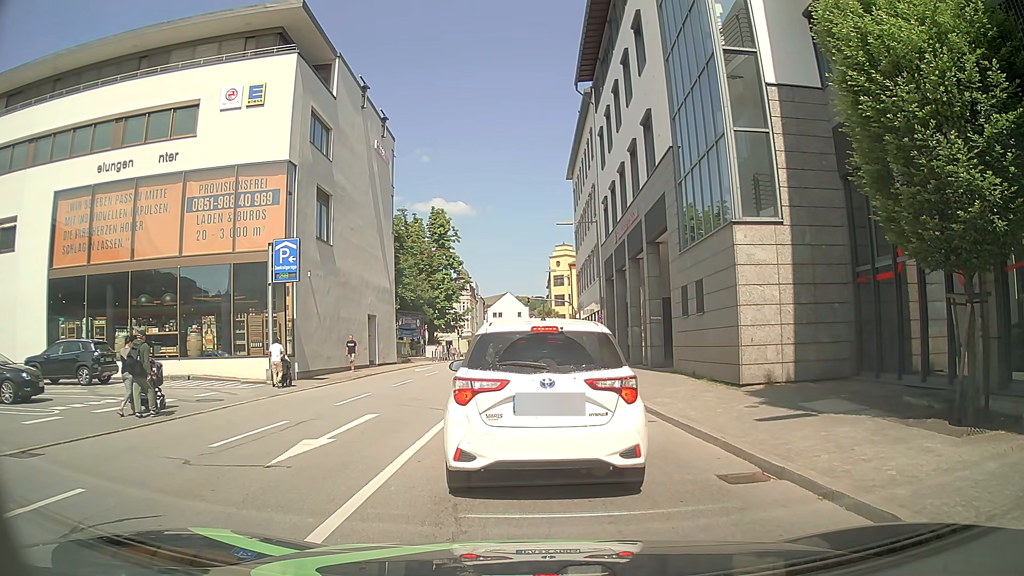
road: primary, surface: asphalt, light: Day
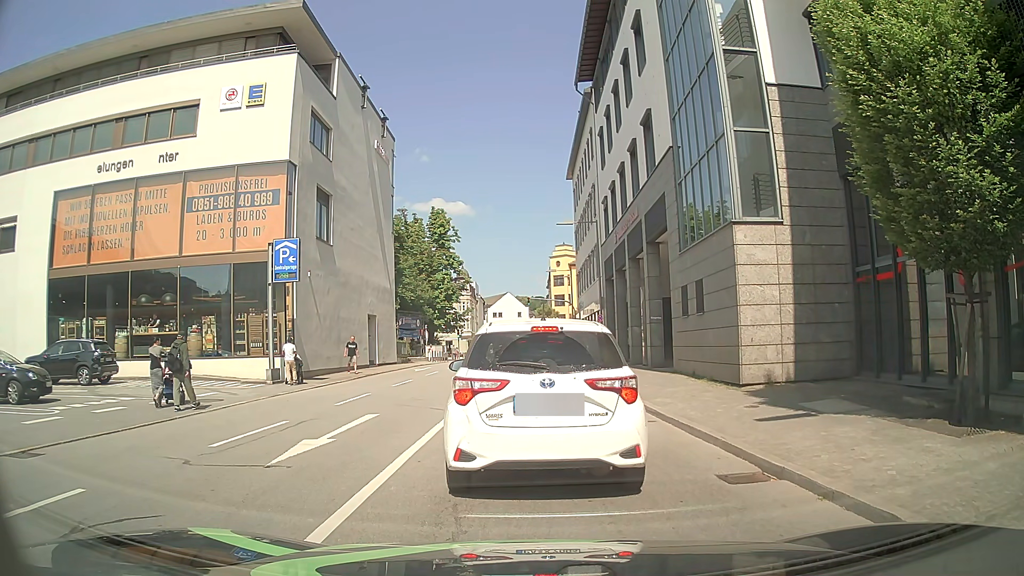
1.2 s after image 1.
(0.0, 0.0) m; 0°
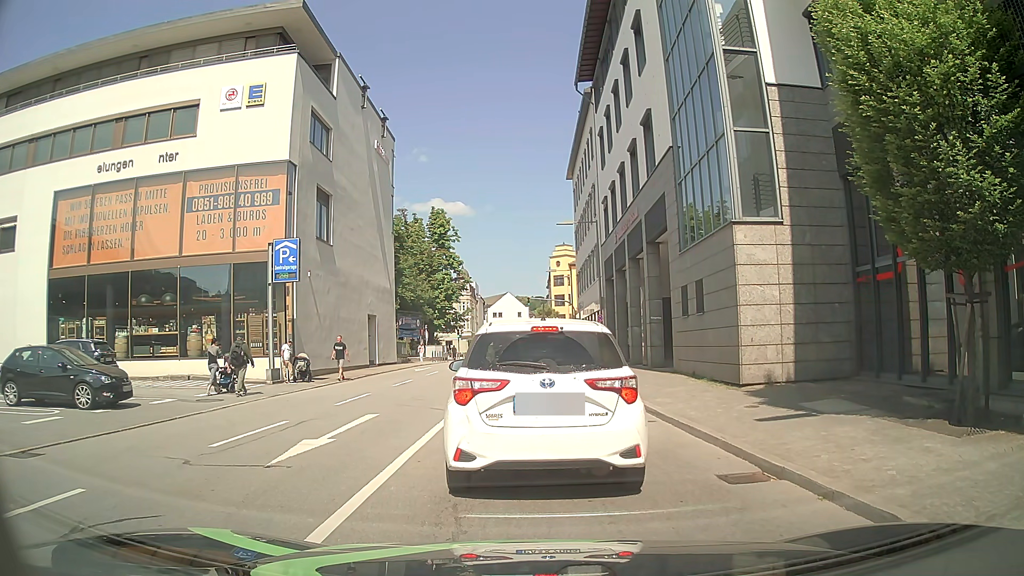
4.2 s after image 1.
(0.0, 0.0) m; 0°
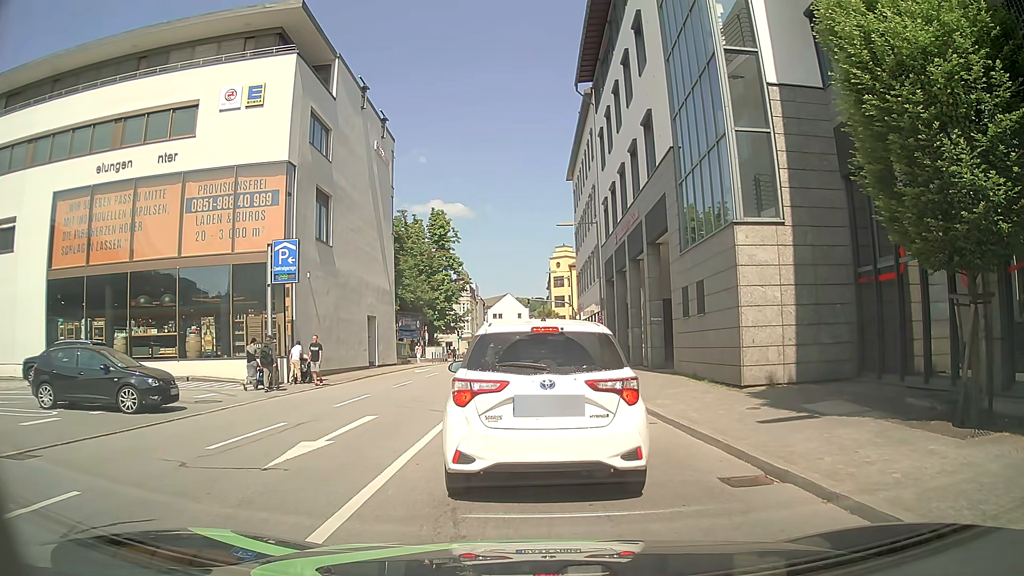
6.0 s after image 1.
(0.0, 0.0) m; 0°
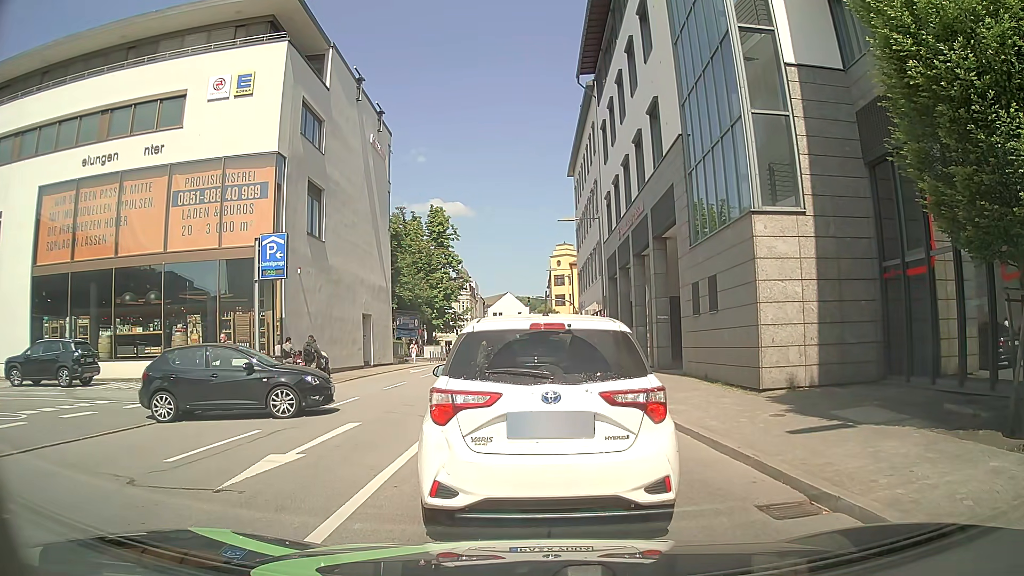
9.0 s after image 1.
(0.0, +1.2) m; 0°
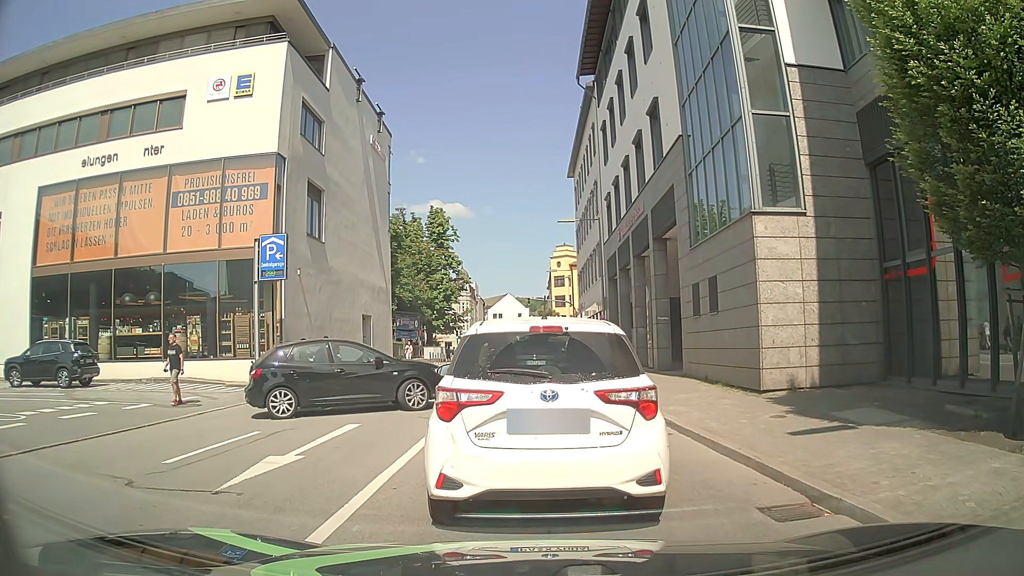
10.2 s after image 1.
(0.0, 0.0) m; 0°
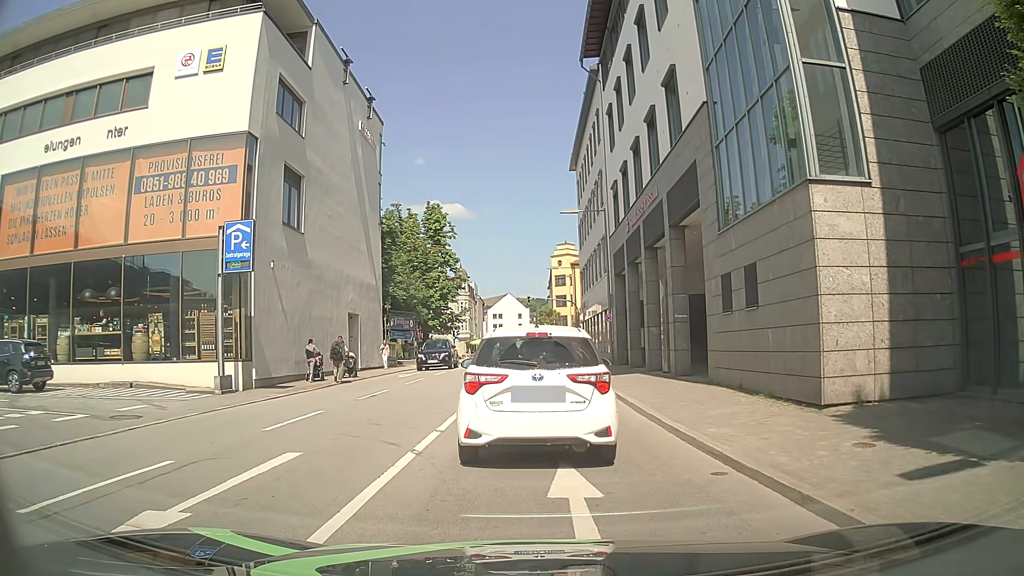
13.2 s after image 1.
(0.0, +3.0) m; 0°
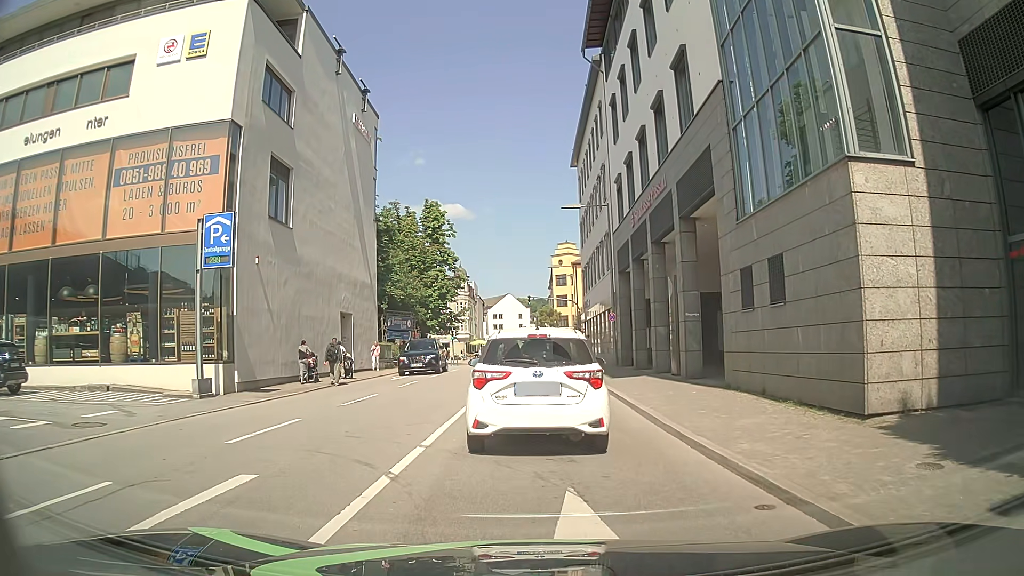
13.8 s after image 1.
(0.0, +1.5) m; 0°
(0, +10) (0, +20) (0, +30) (0, +40) (-1, +50) (-1, +60) (+1, +70) (+7, +78) (+15, +84) (+23, +90) m
